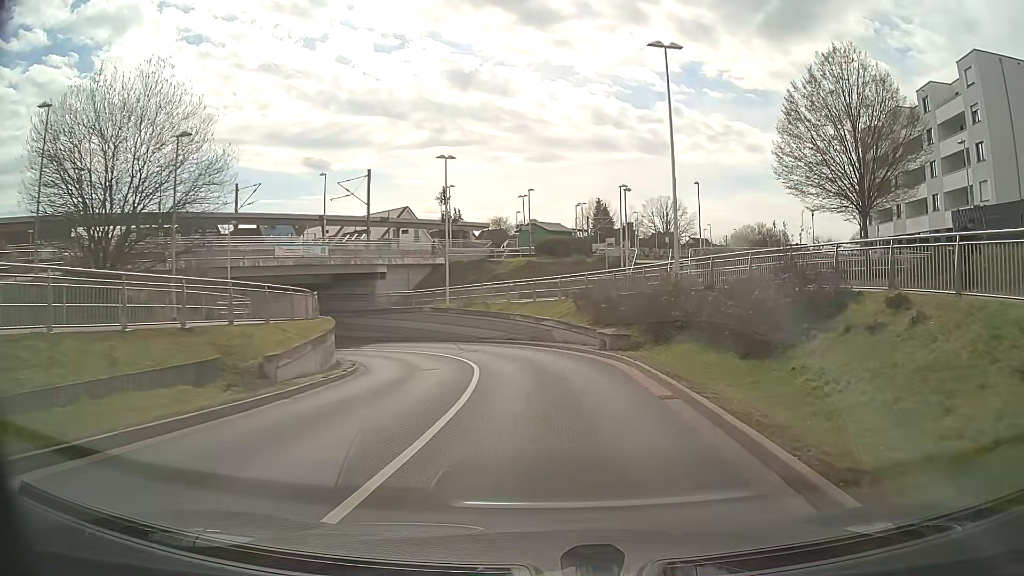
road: tertiary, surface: asphalt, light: Day
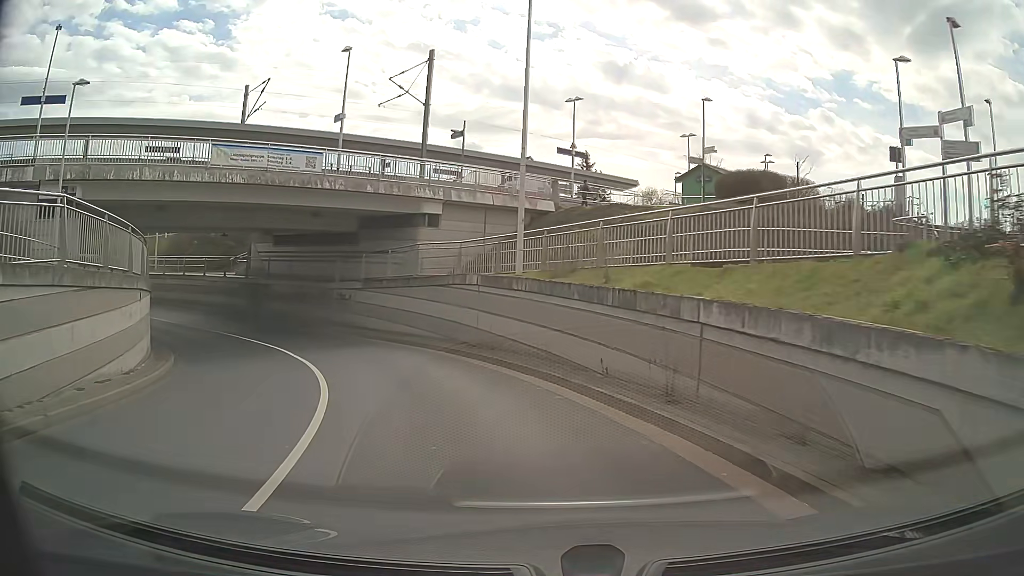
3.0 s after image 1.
(-0.8, +24.9) m; -12°
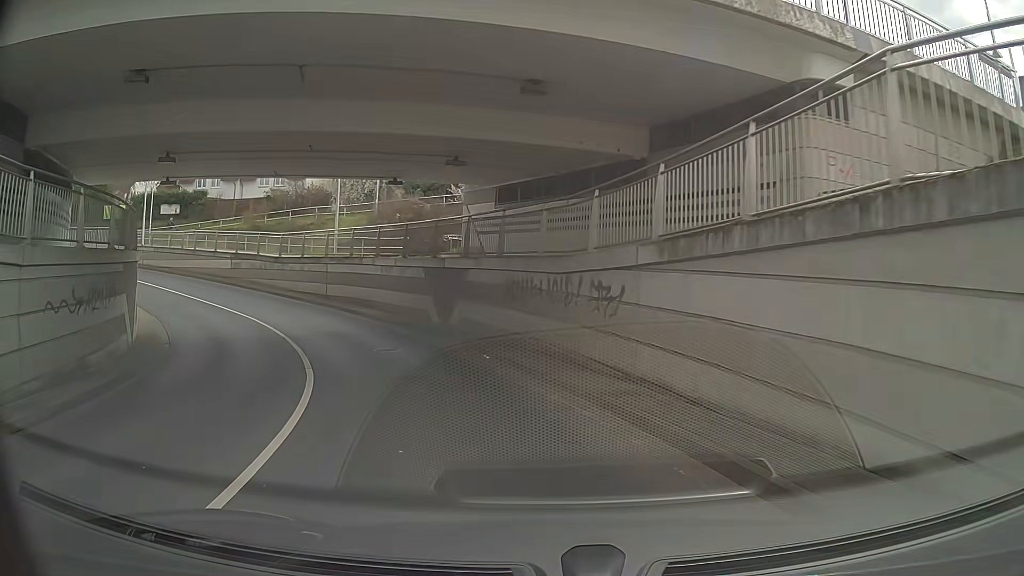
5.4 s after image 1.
(-4.1, +18.4) m; -25°
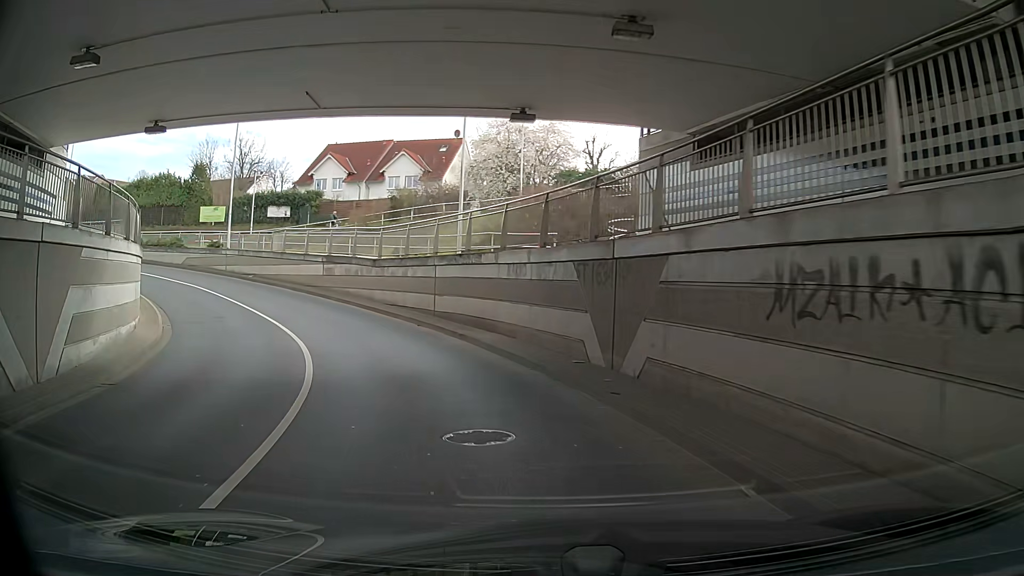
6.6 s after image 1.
(-1.2, +9.4) m; -13°
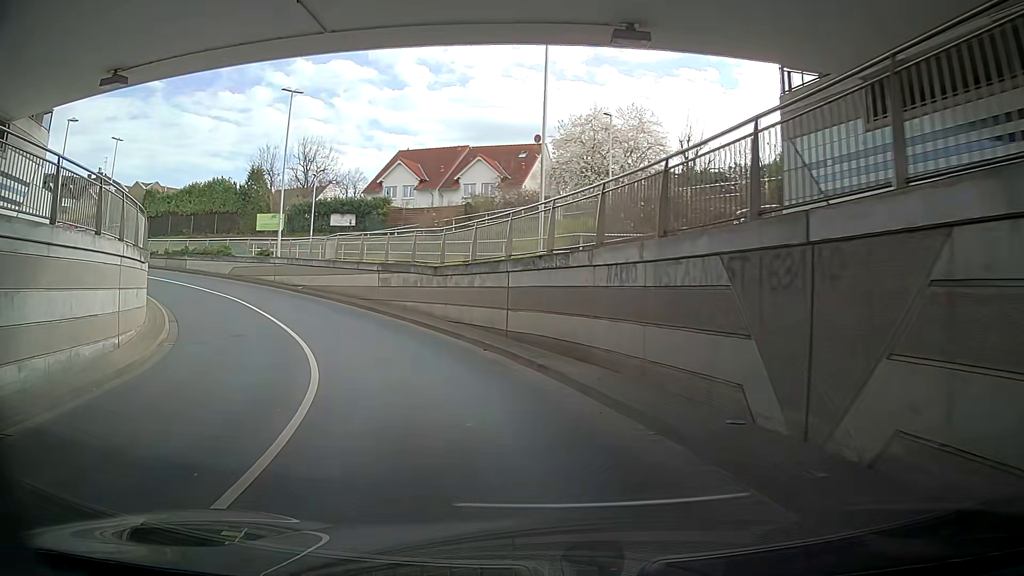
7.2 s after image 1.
(-0.3, +4.7) m; -5°
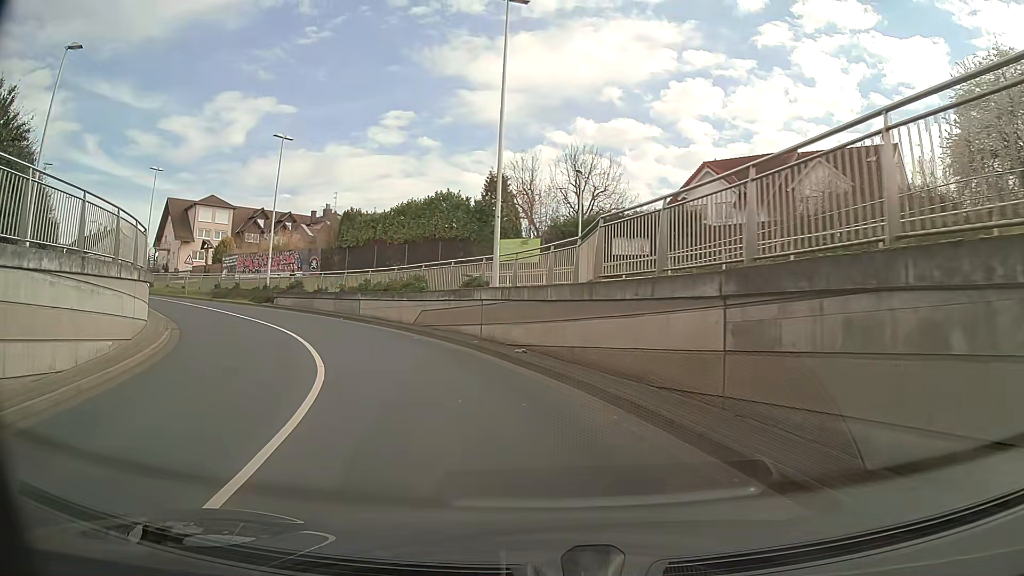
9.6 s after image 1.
(-2.9, +18.0) m; -28°
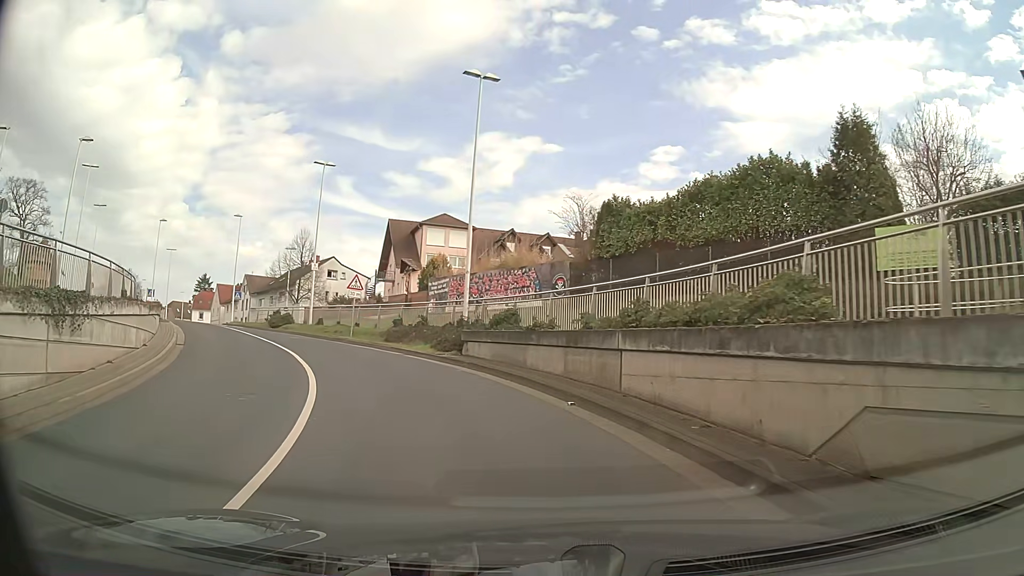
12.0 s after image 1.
(-3.6, +17.0) m; -25°
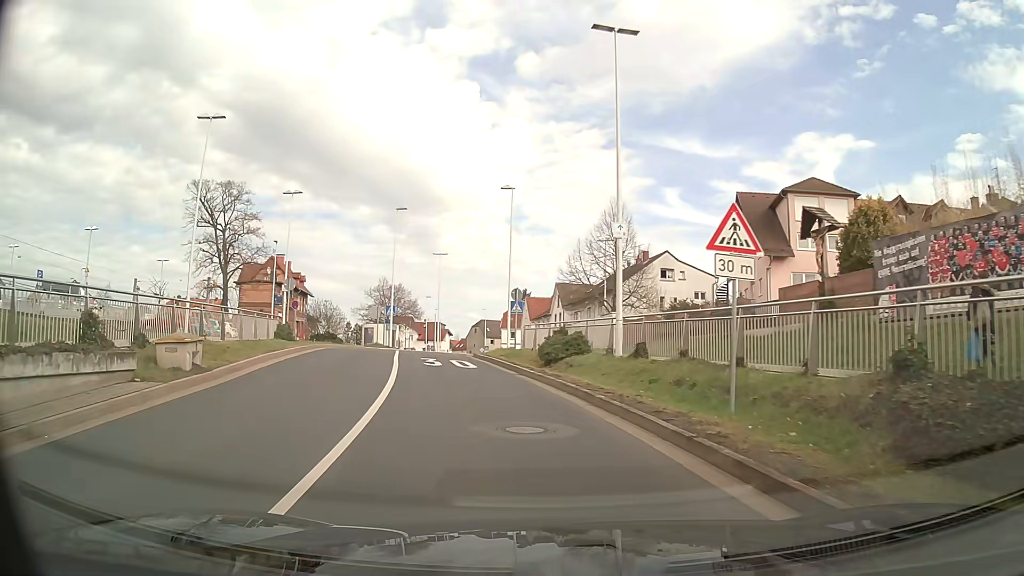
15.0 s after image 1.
(-5.4, +20.7) m; -28°
(-1, +10) (-3, +20) (-5, +30) (-6, +40) (-4, +49) (-3, +59) (-3, +69) (-5, +79) (-7, +89) (-9, +99) m
